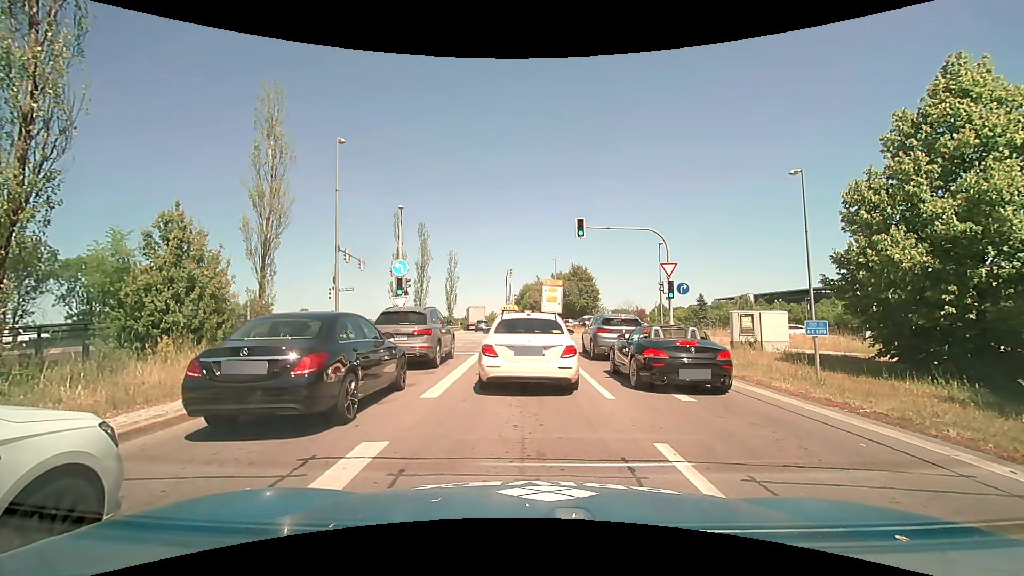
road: motorway_link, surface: asphalt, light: Day
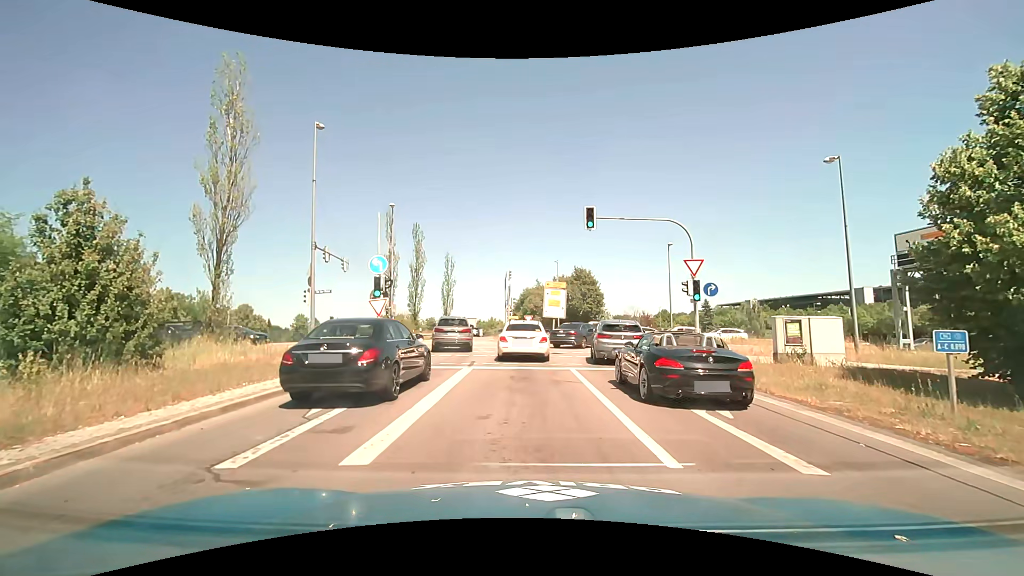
(-0.1, +3.8) m; -2°
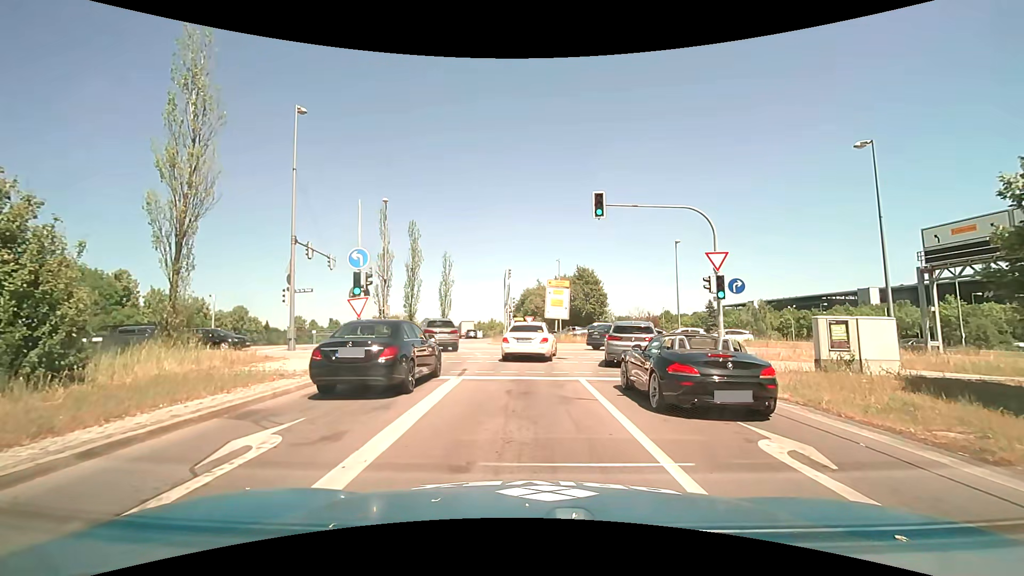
(0.0, +2.6) m; 0°
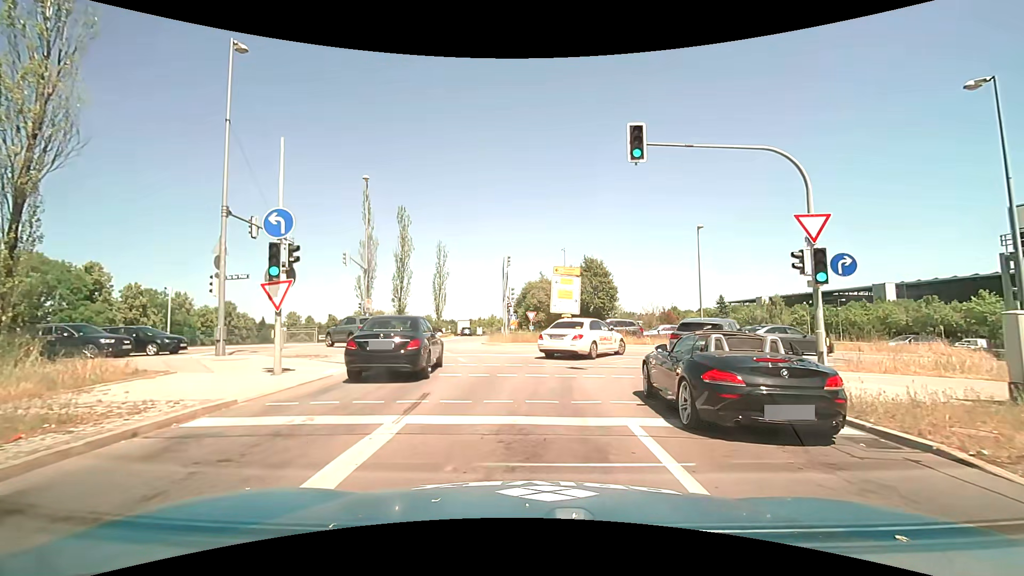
(0.0, +5.9) m; 0°
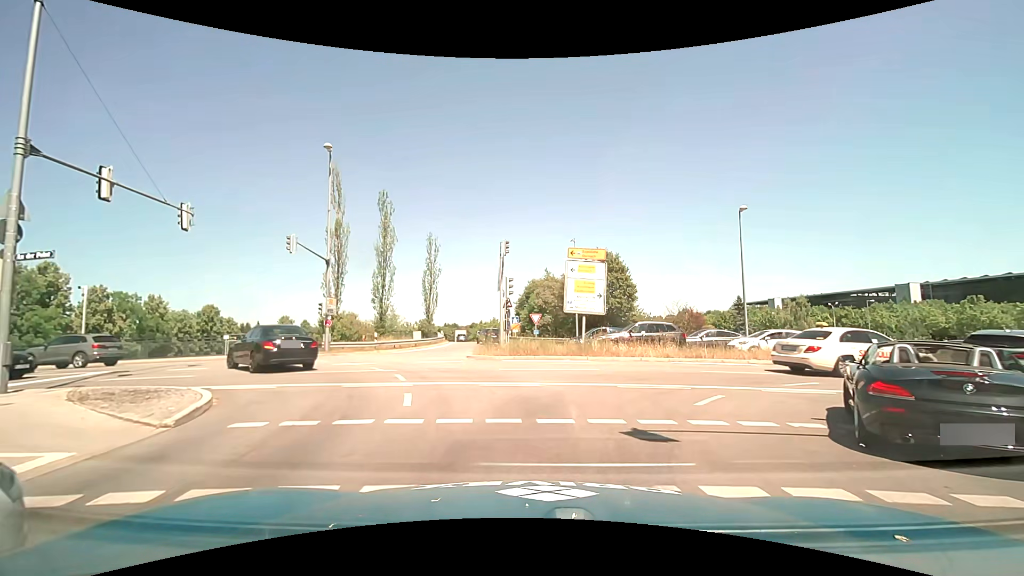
(0.0, +8.1) m; 0°
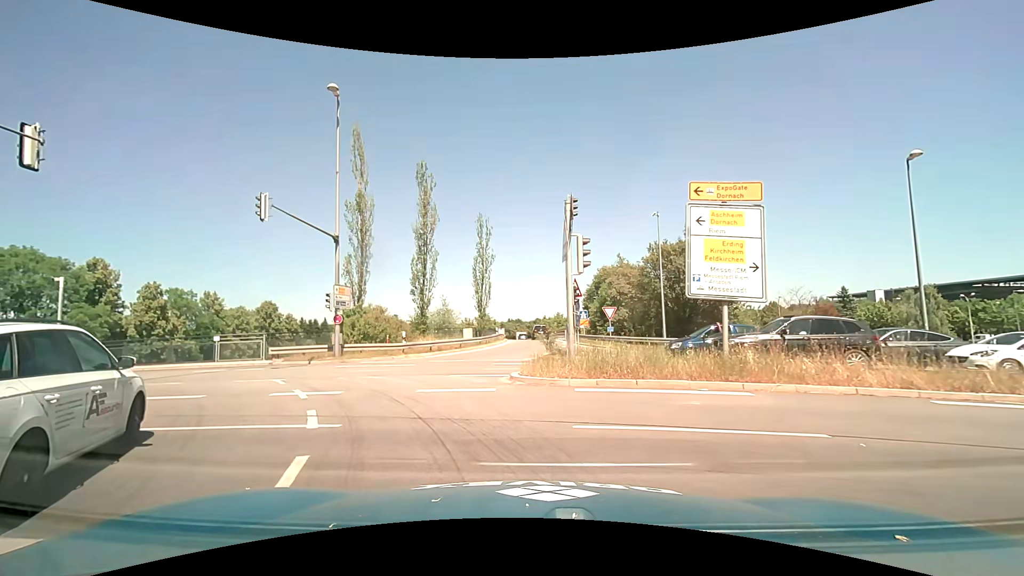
(-0.3, +8.6) m; -6°
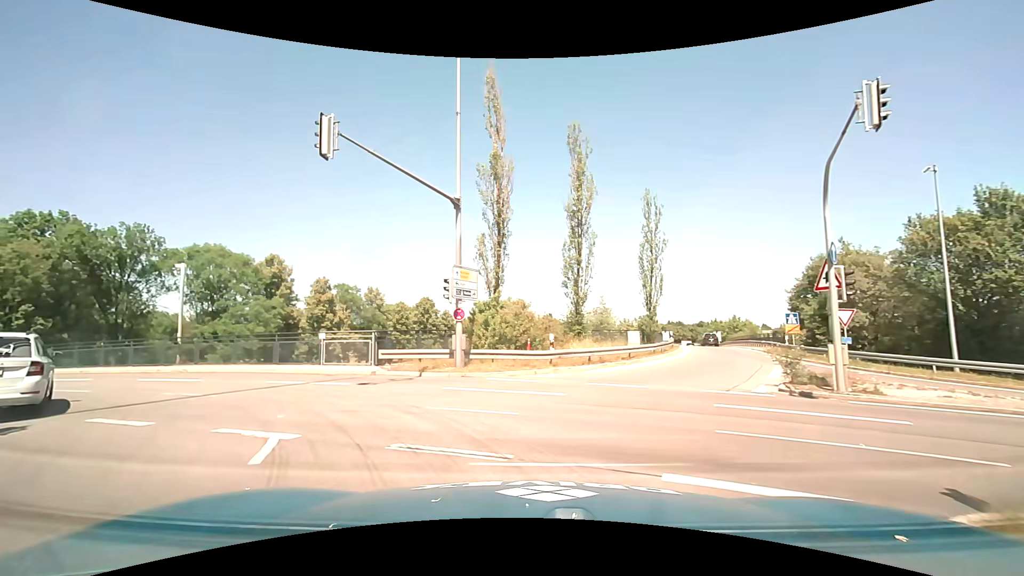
(-1.2, +8.0) m; -17°
